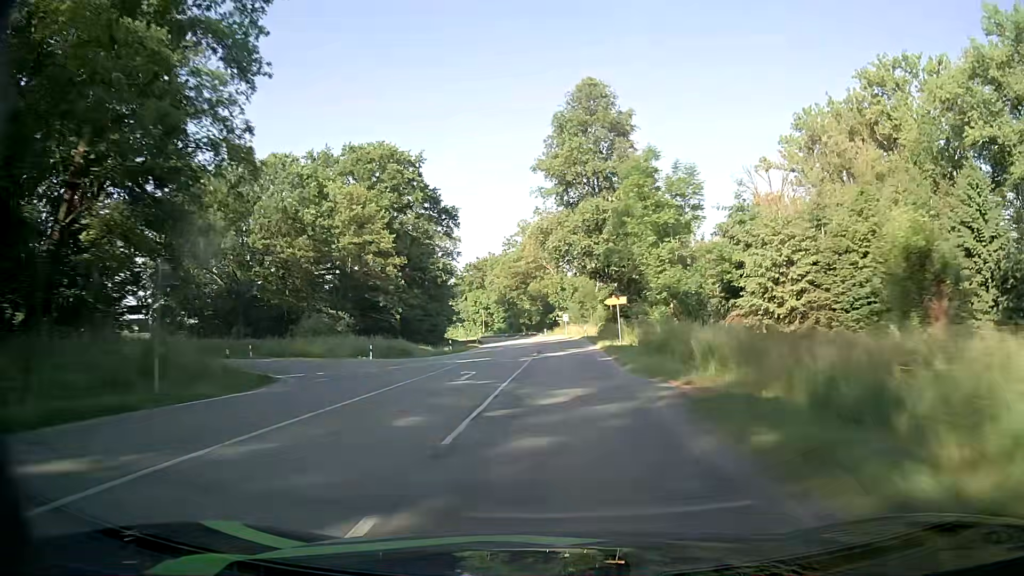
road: secondary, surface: asphalt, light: Day
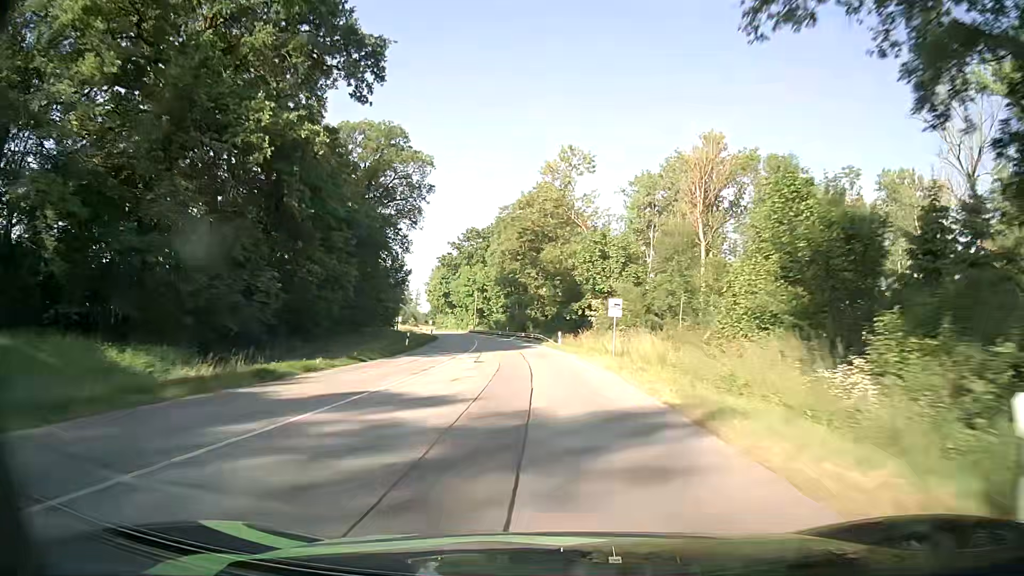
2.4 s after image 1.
(+0.6, +53.3) m; -1°
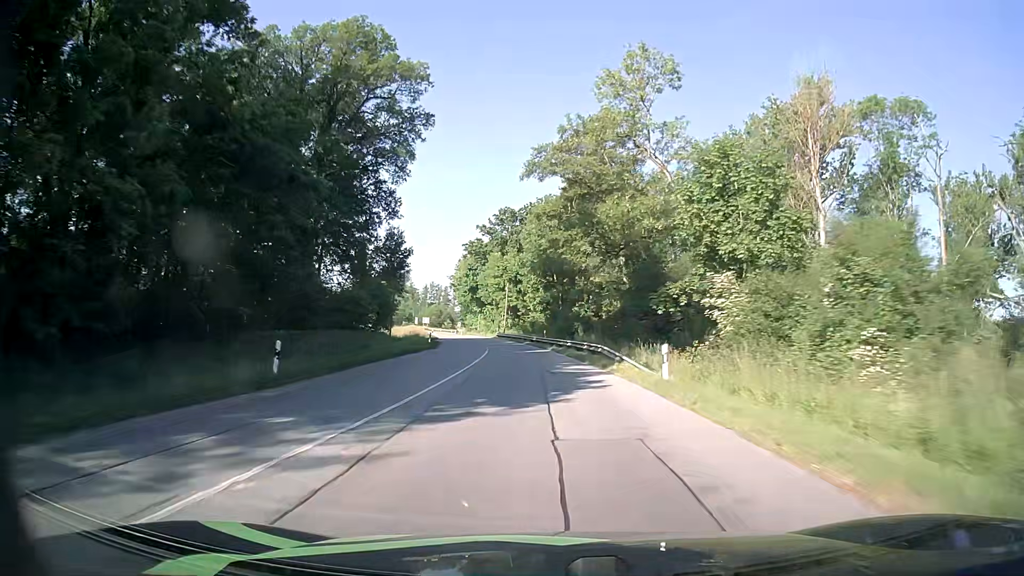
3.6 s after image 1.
(-0.9, +27.0) m; -4°
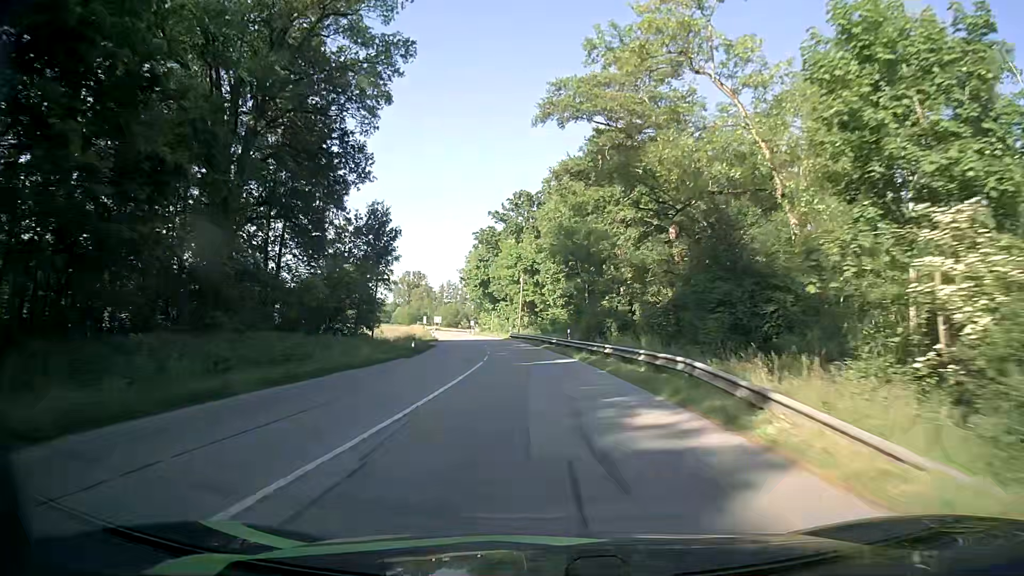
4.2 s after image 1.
(-0.2, +13.7) m; -2°
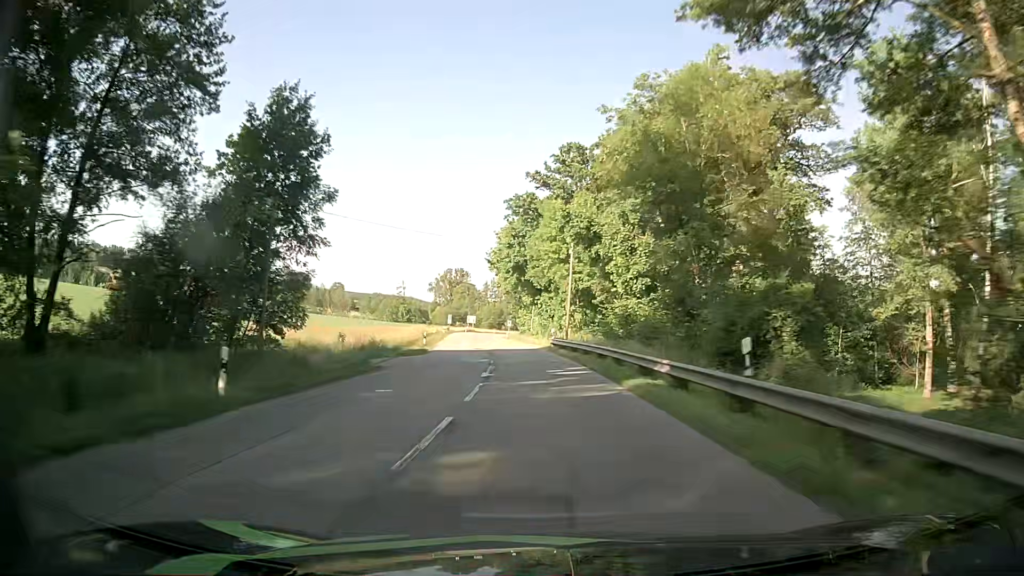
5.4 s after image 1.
(-1.0, +27.6) m; -5°
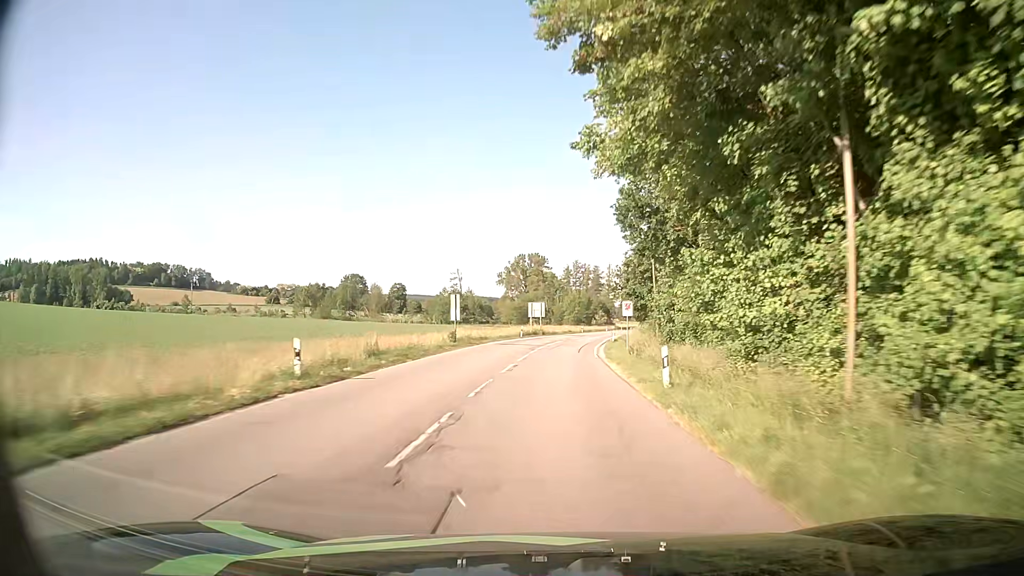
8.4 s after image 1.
(-5.2, +69.2) m; -7°
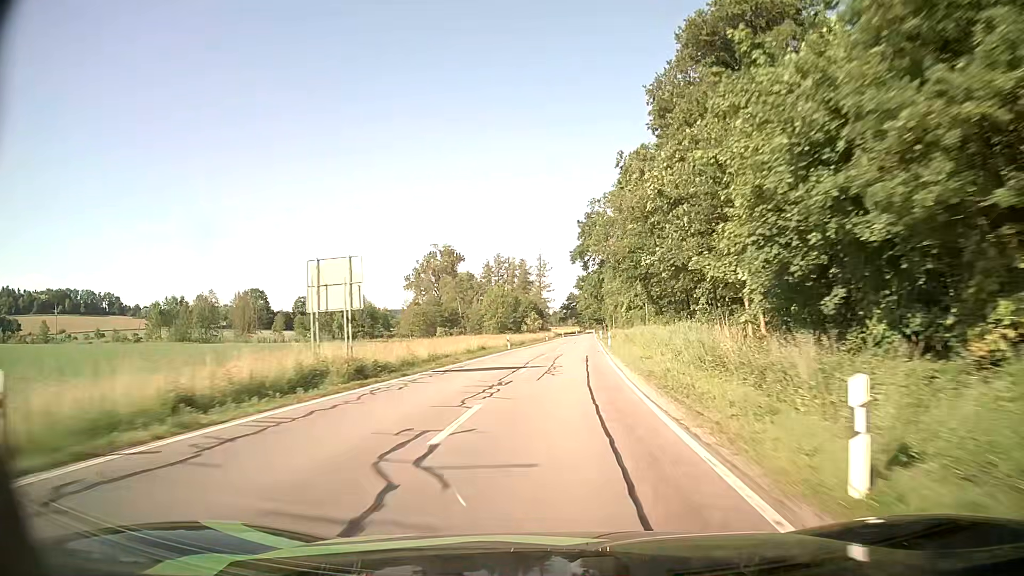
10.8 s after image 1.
(+2.4, +53.2) m; +6°
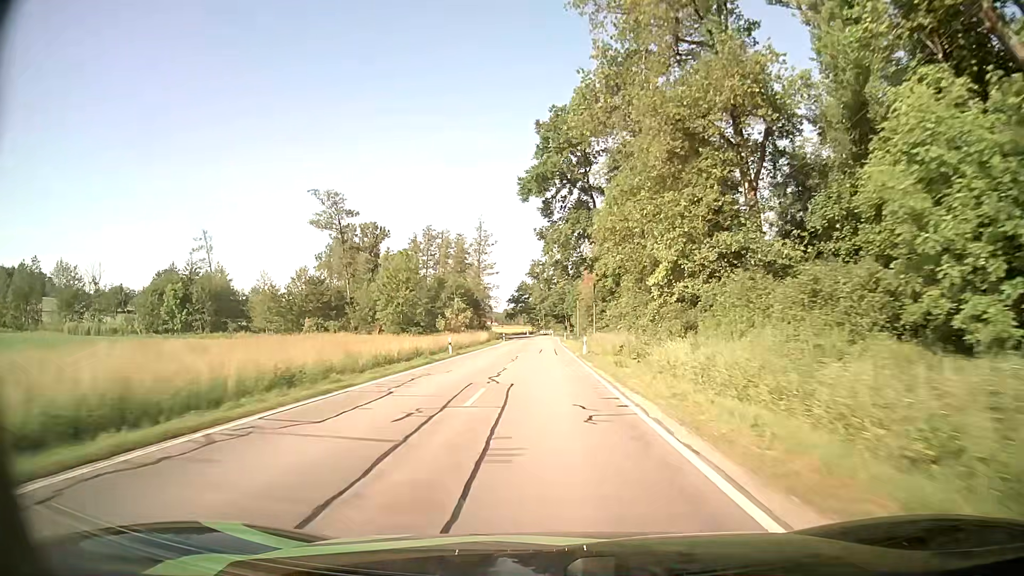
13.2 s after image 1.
(+2.4, +55.9) m; +4°
(0, +10) (0, +20) (0, +30) (0, +40) (0, +50) (0, +60) (0, +70) (0, +80) (0, +90) (0, +100) m
